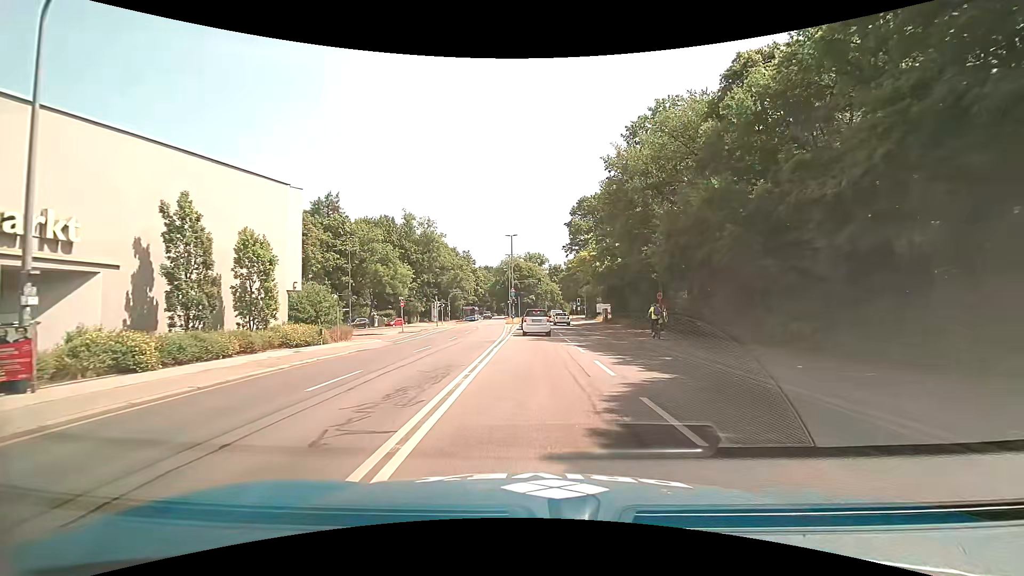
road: primary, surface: asphalt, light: Day
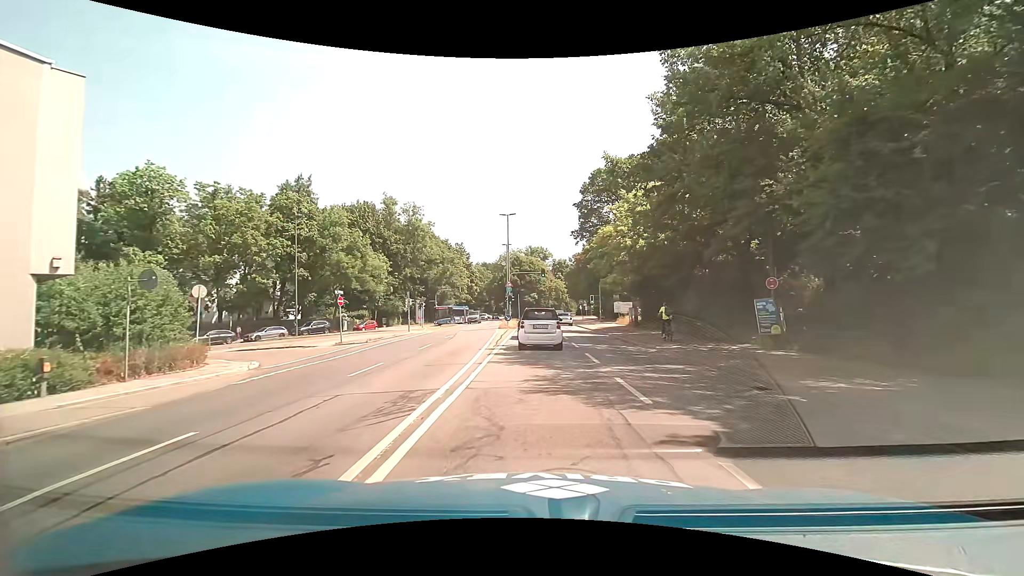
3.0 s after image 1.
(-0.1, +15.2) m; 0°
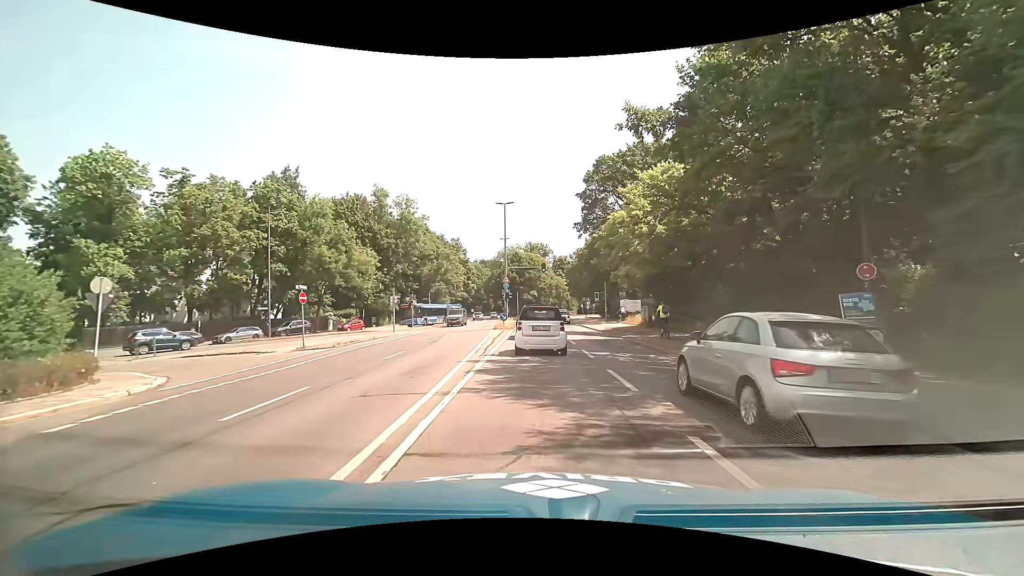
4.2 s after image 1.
(0.0, +5.0) m; +1°
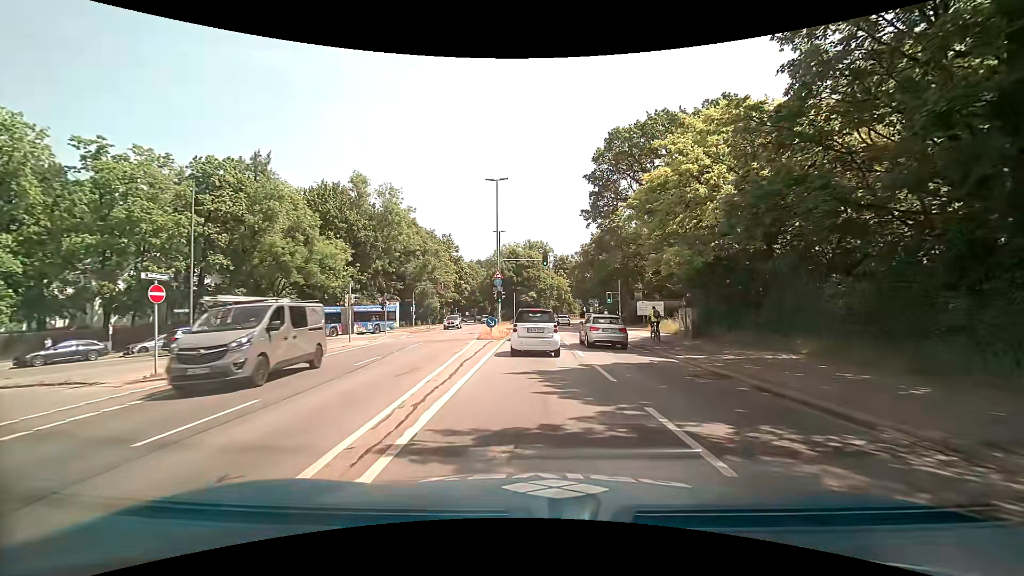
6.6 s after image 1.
(-0.1, +10.3) m; 0°
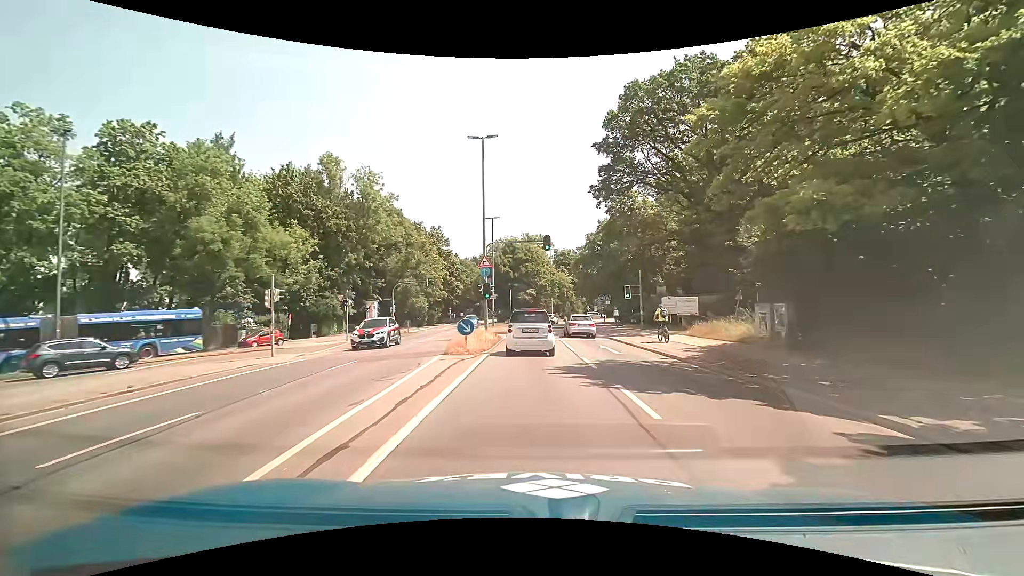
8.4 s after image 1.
(-0.1, +10.0) m; 0°
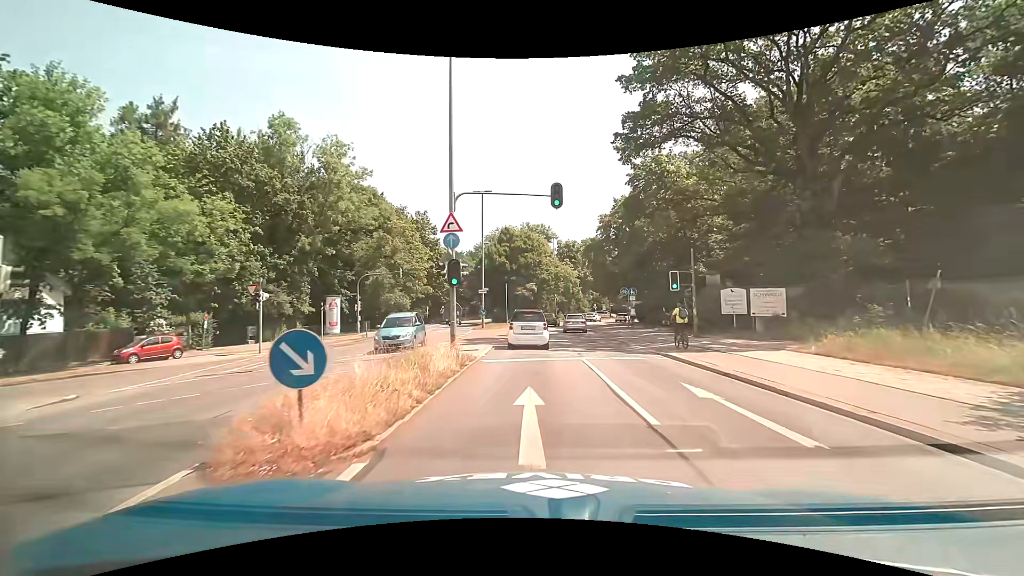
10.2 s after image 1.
(-0.1, +12.6) m; -1°
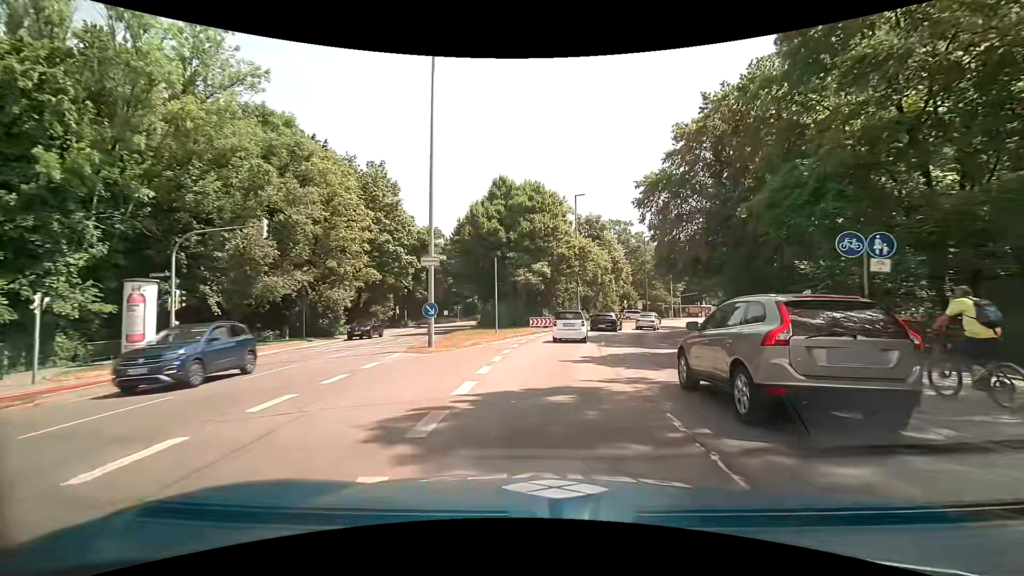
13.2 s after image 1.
(0.0, +26.6) m; 0°
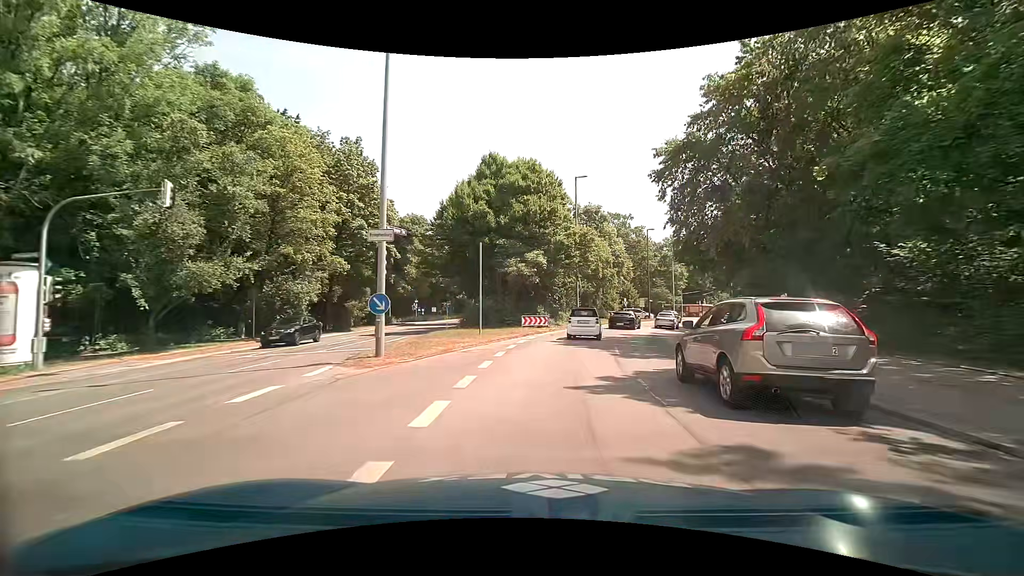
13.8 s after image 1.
(0.0, +5.8) m; +1°
(0, +10) (+1, +20) (+3, +30) (+5, +39) (+9, +49) (+13, +58) (+18, +67) (+23, +75) (+29, +84) (+34, +92) m
